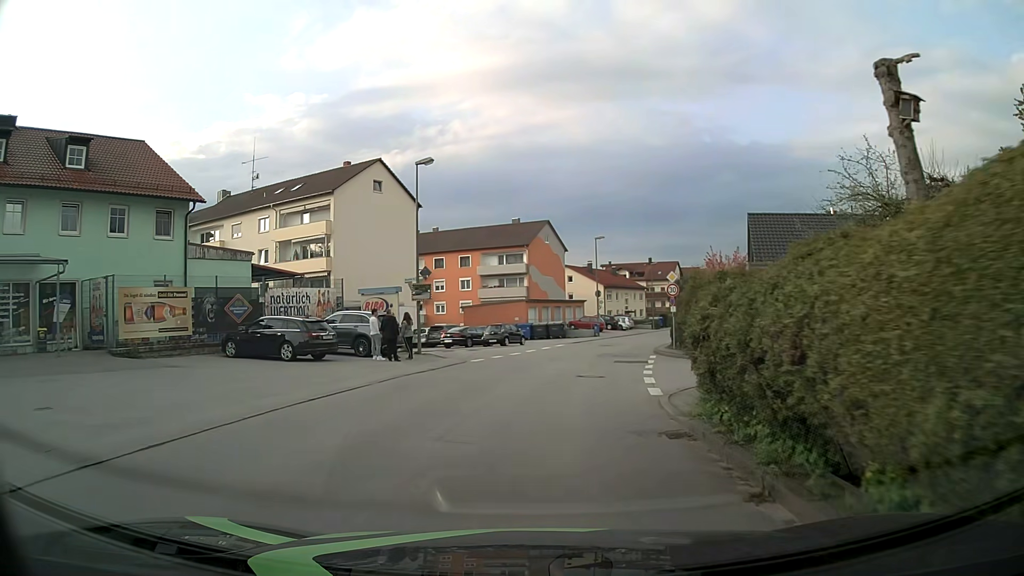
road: unclassified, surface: asphalt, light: Day
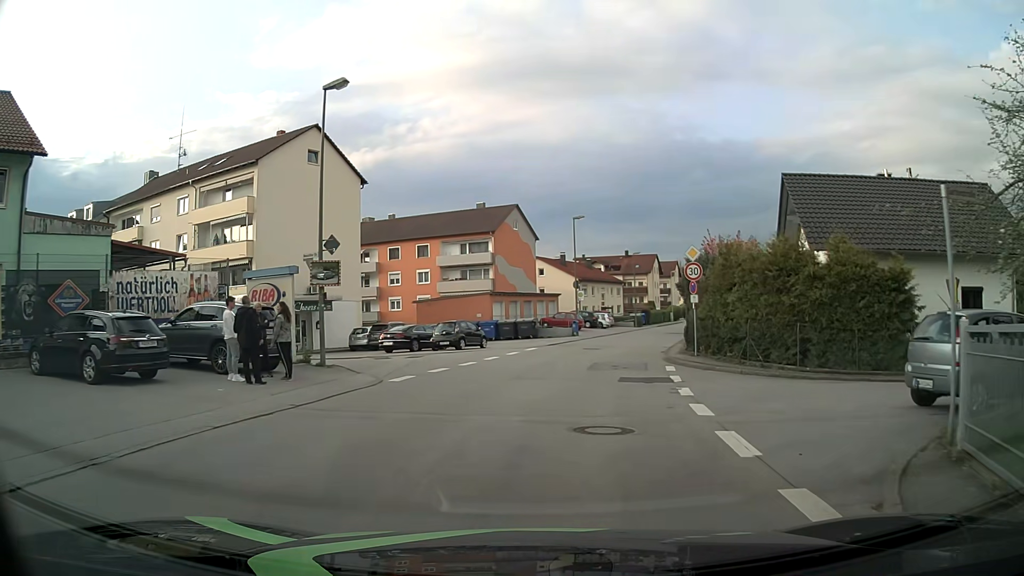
(+0.1, +9.5) m; +3°
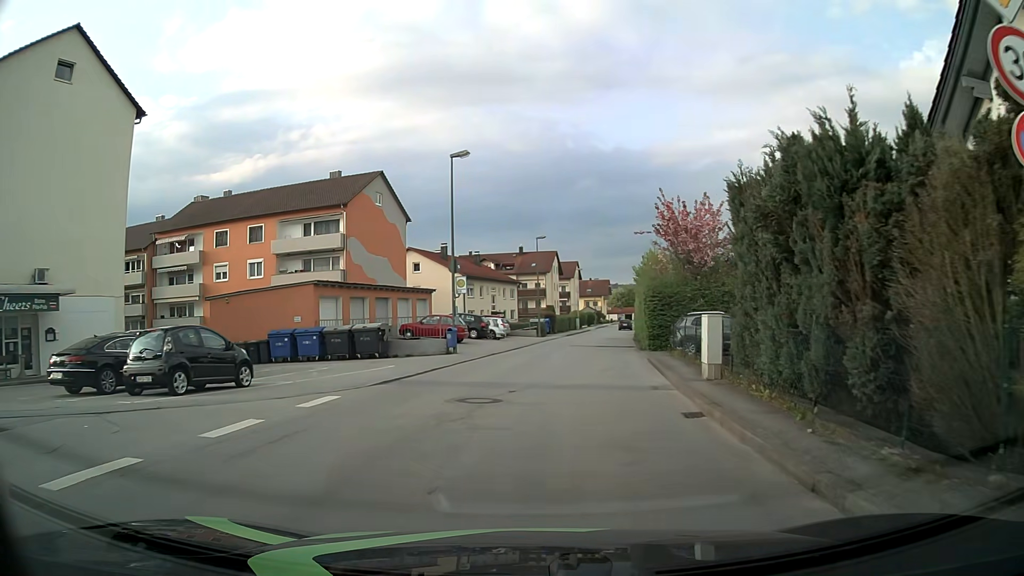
(+1.2, +19.1) m; +9°
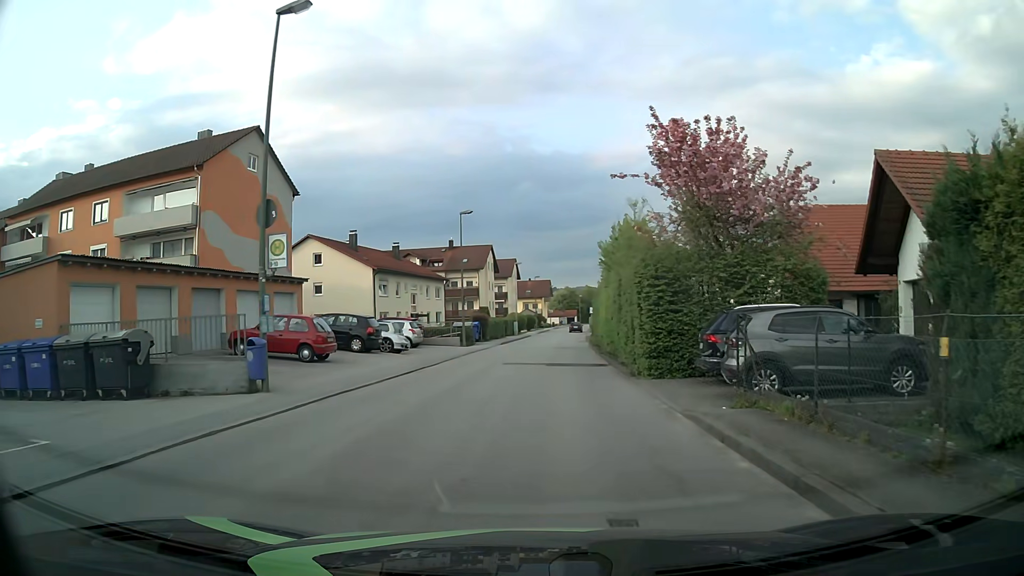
(+0.7, +14.3) m; +4°
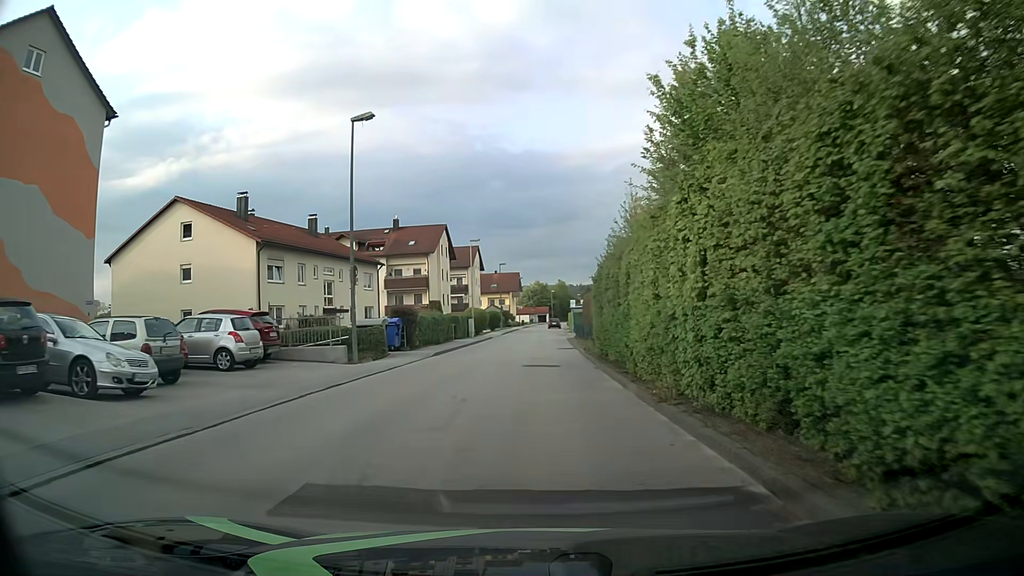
(+0.7, +19.1) m; +3°
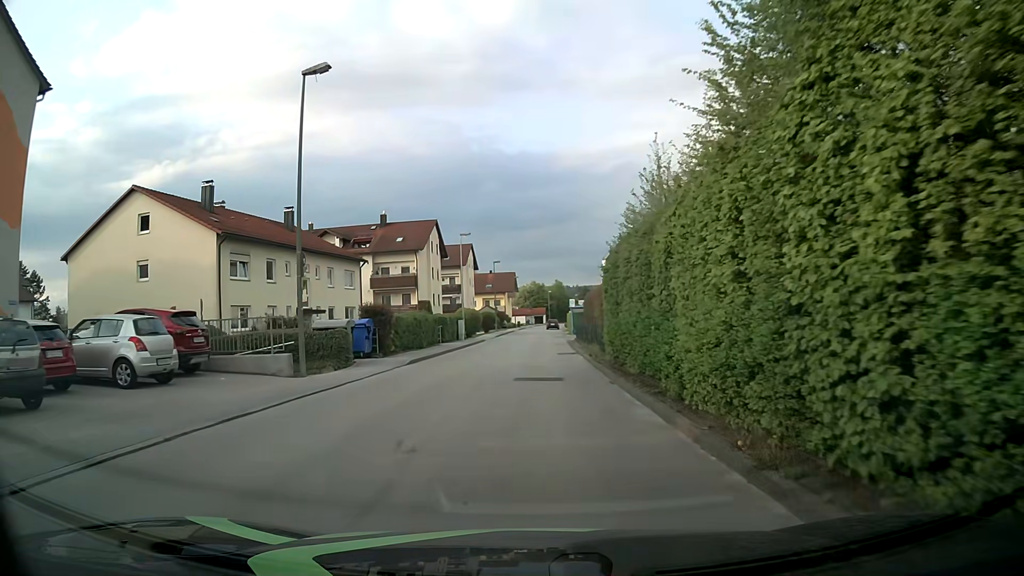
(+0.1, +4.8) m; 0°
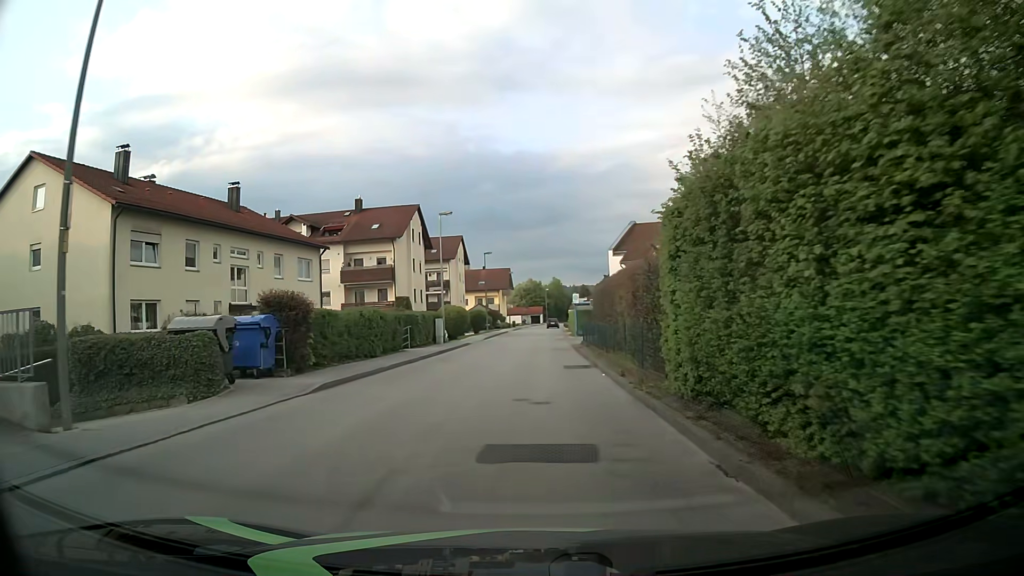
(0.0, +9.5) m; 0°
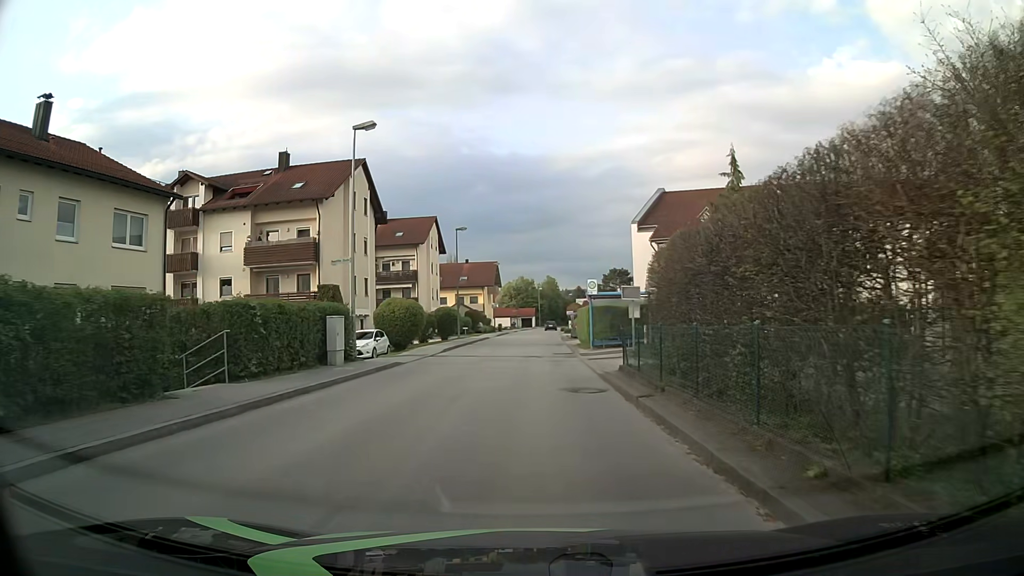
(+0.3, +19.2) m; +1°
(0, +10) (0, +20) (0, +30) (0, +40) (0, +50) (+1, +60) (+1, +70) (+1, +80) (+2, +90) (+2, +100) m
